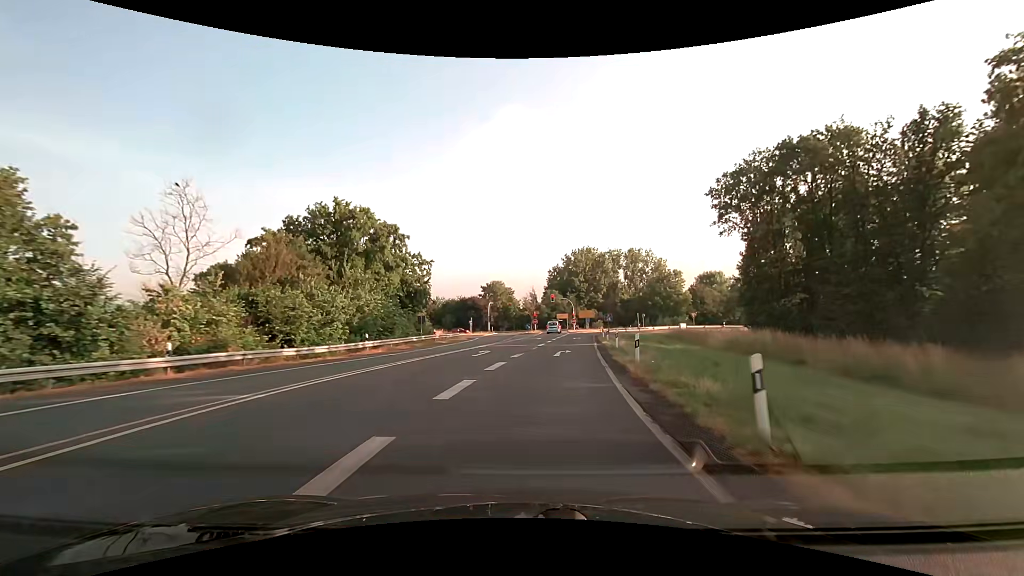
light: Day
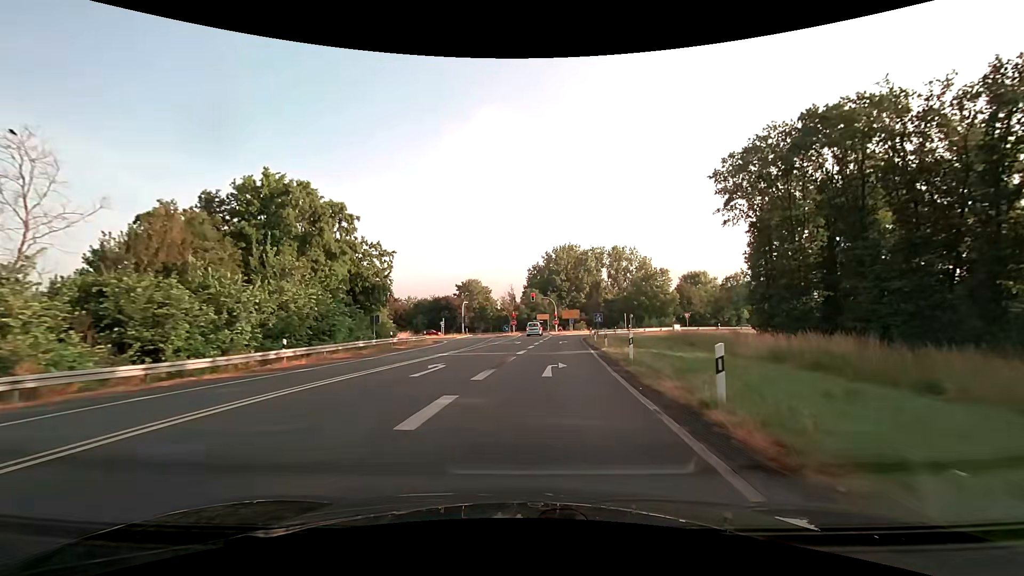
(+0.1, +8.5) m; +2°
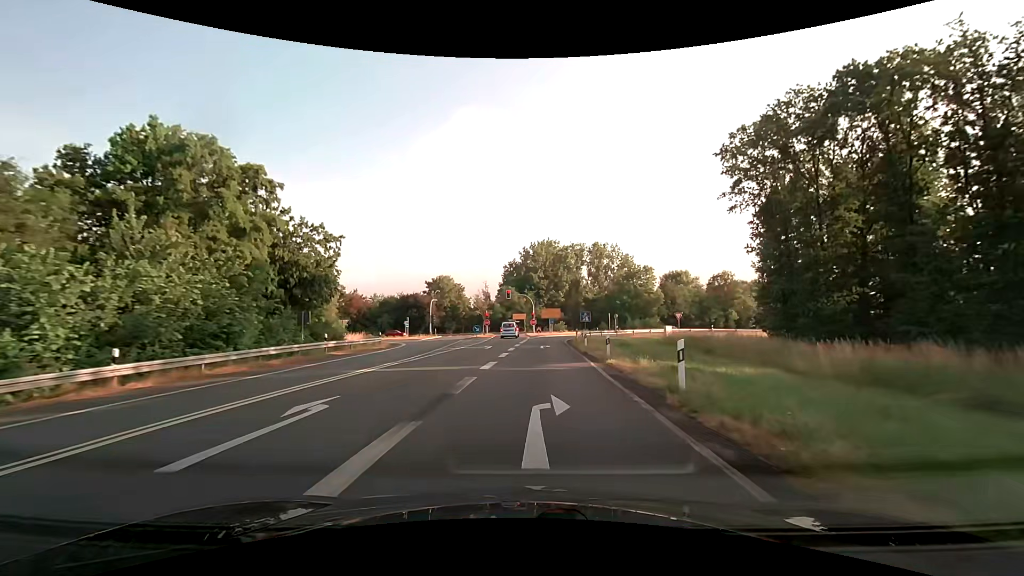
(+0.2, +8.5) m; +3°
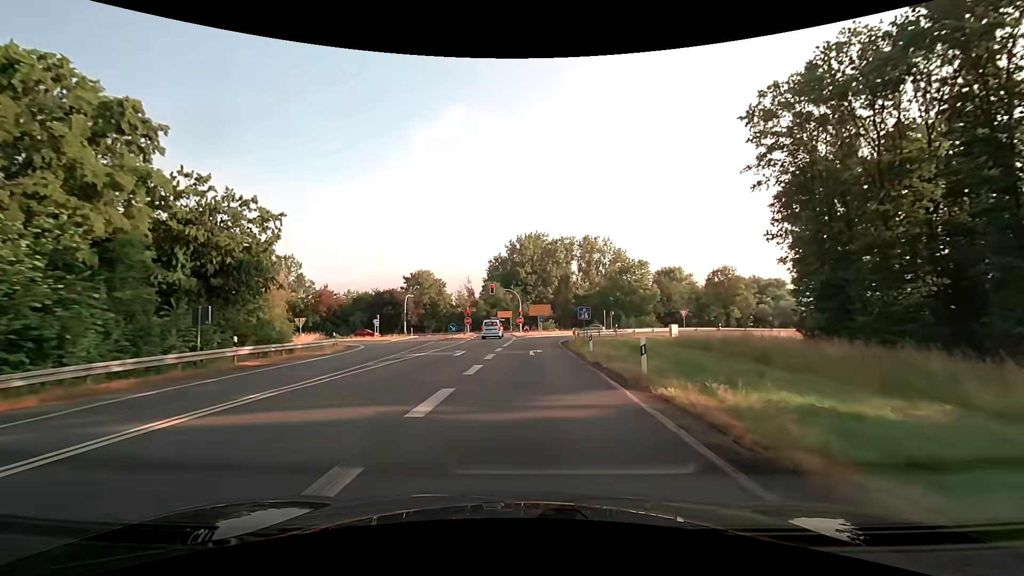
(+0.1, +8.3) m; +2°
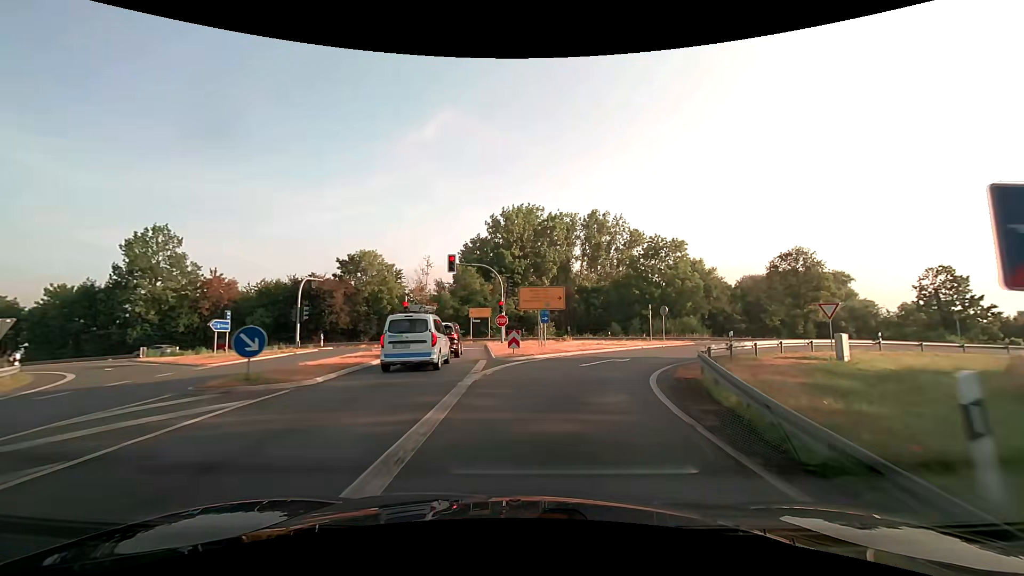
(0.0, +31.0) m; +1°
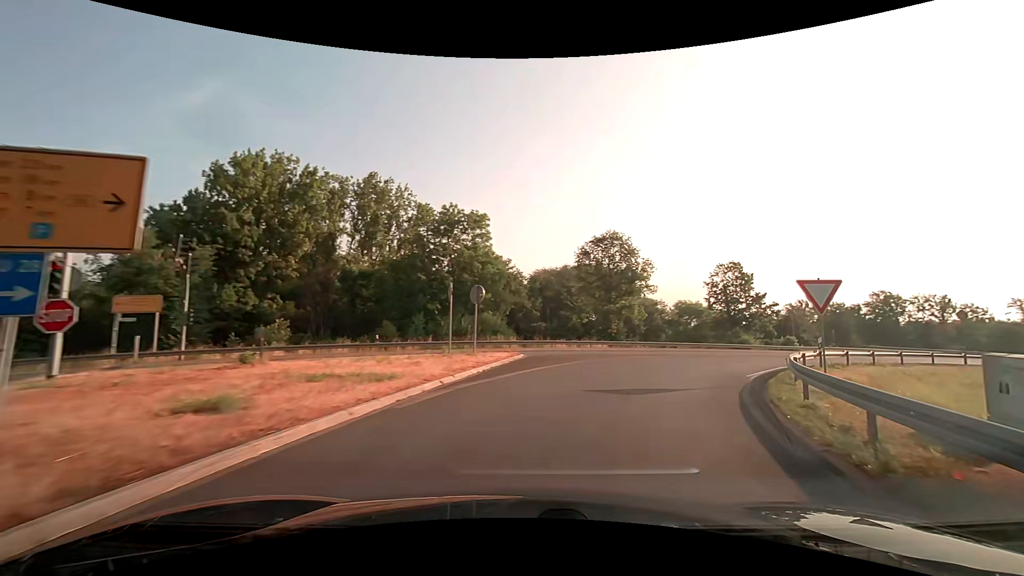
(+3.6, +21.0) m; +24°
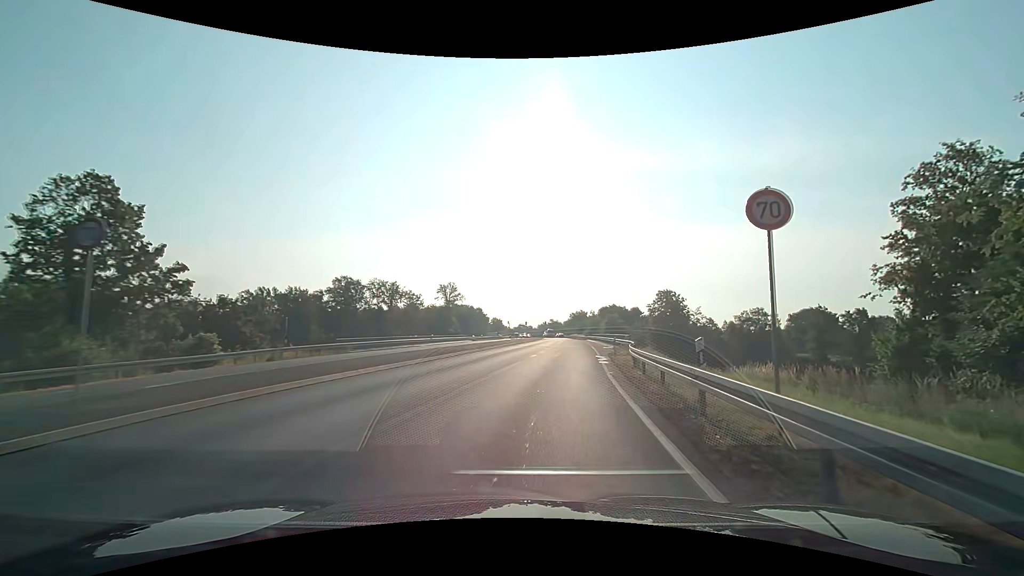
(+17.6, +31.8) m; +56°
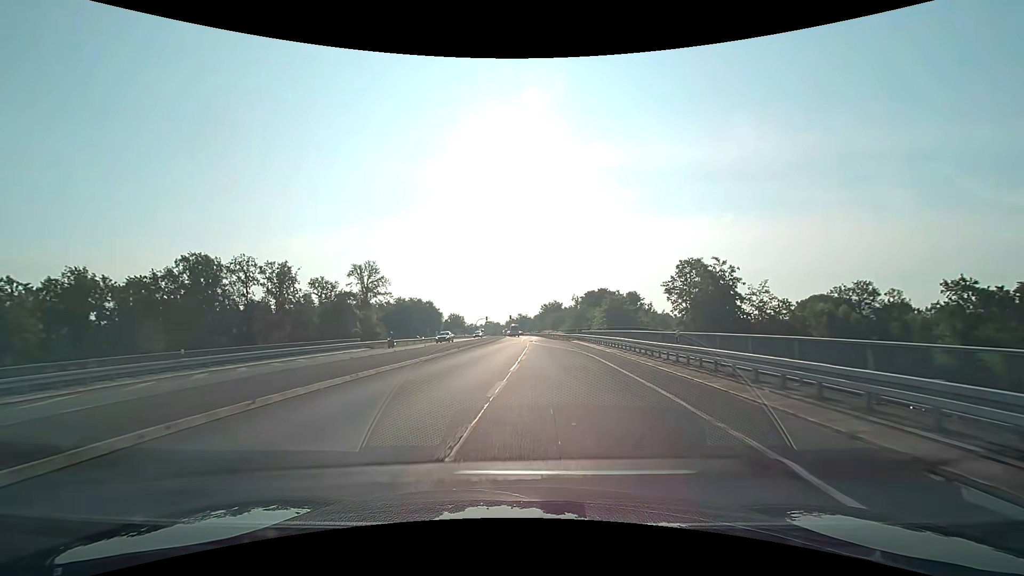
(+3.9, +44.9) m; +4°
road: primary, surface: asphalt
(0, +10) (0, +20) (-1, +30) (-1, +40) (-1, +50) (0, +60) (0, +70) (+1, +80) (+1, +90) (+1, +100) m
